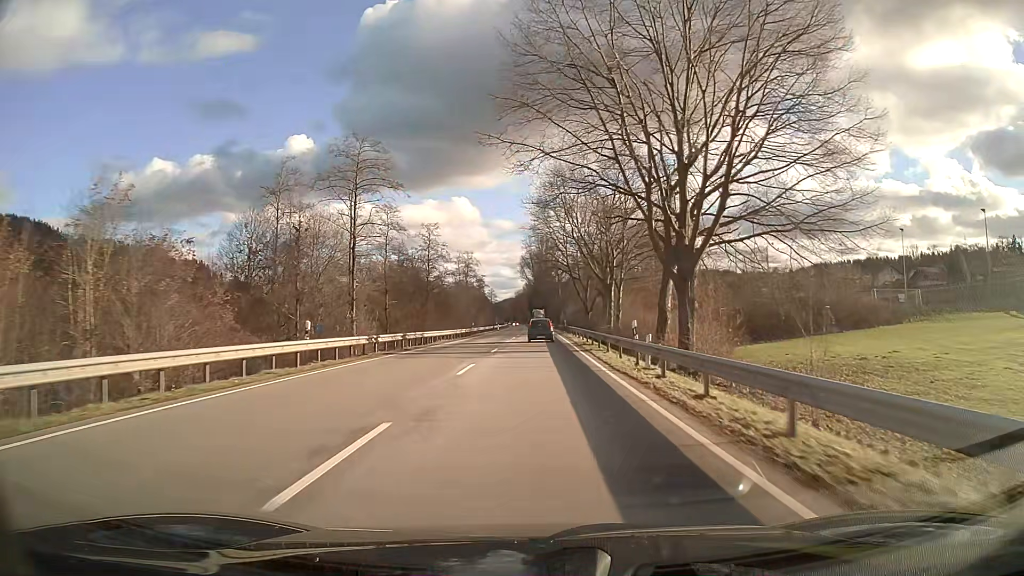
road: primary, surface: asphalt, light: Day
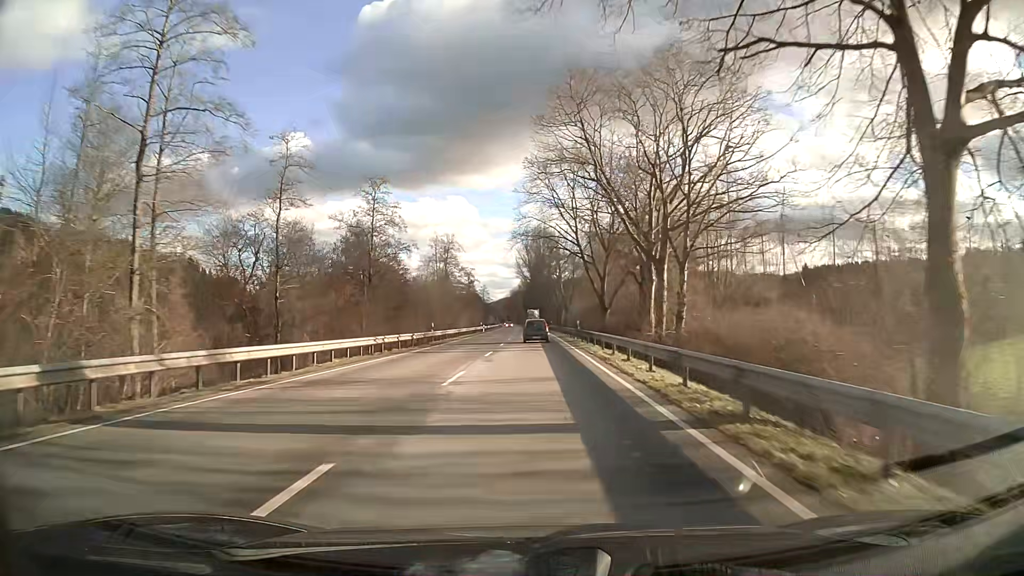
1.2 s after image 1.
(+0.1, +26.5) m; 0°
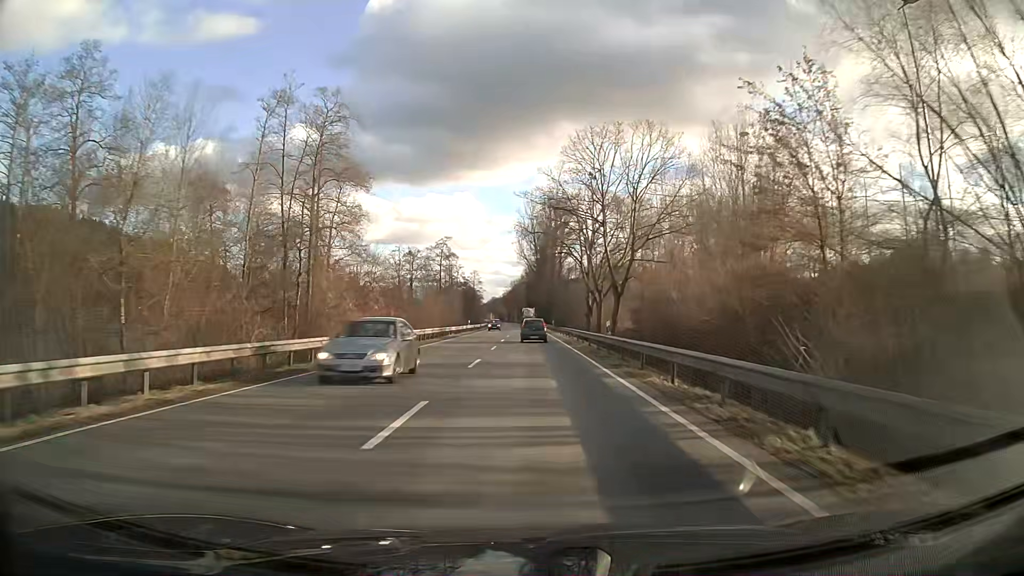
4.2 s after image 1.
(-0.3, +66.8) m; 0°
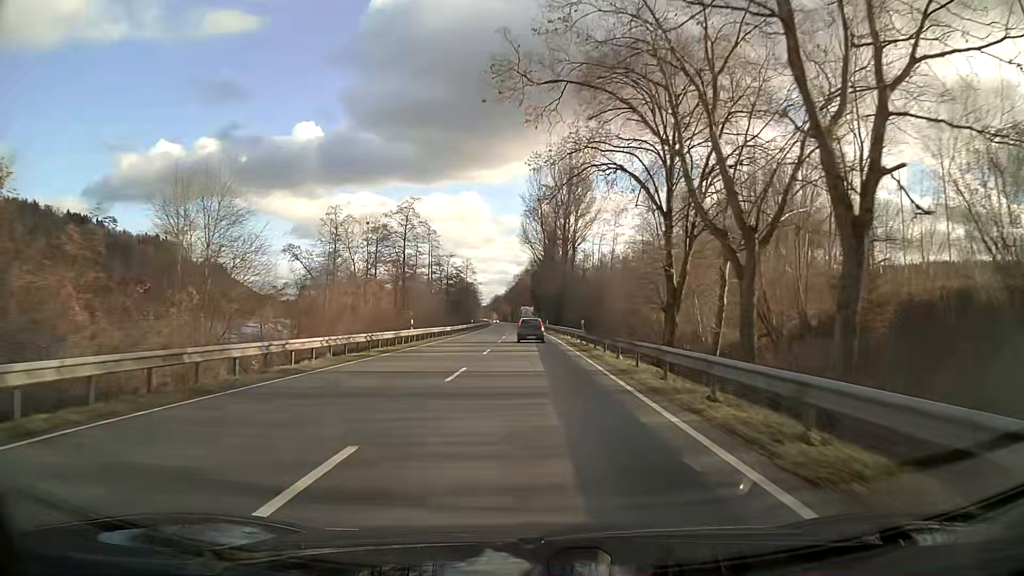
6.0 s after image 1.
(-0.1, +40.0) m; -1°
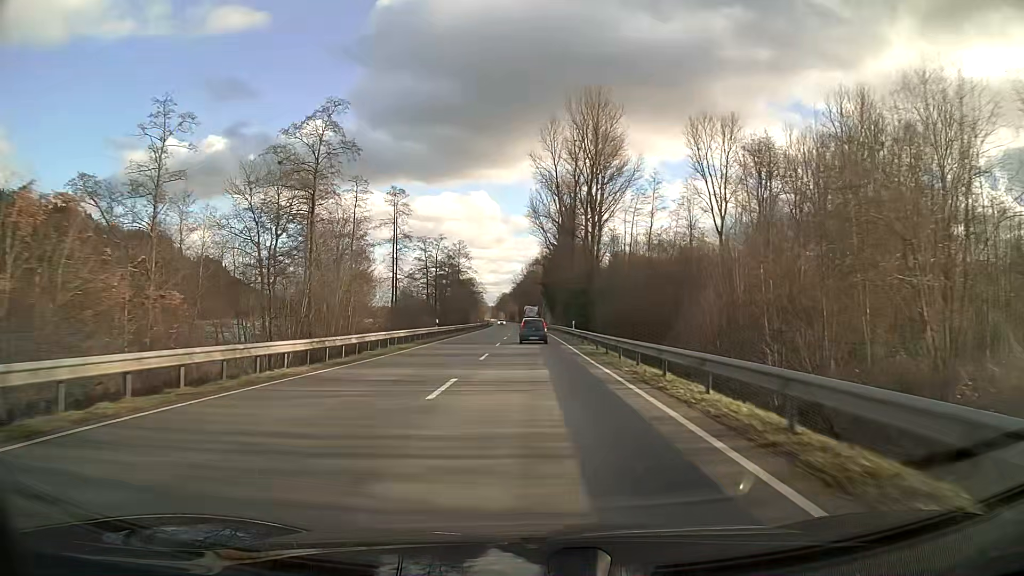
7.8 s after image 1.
(-0.3, +39.3) m; -1°
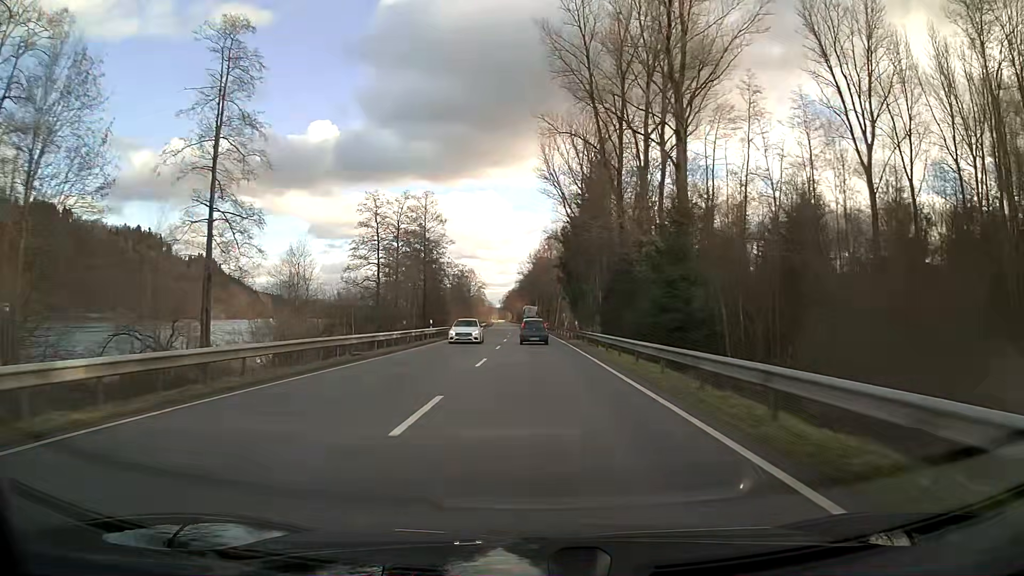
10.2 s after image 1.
(-0.4, +51.4) m; -1°
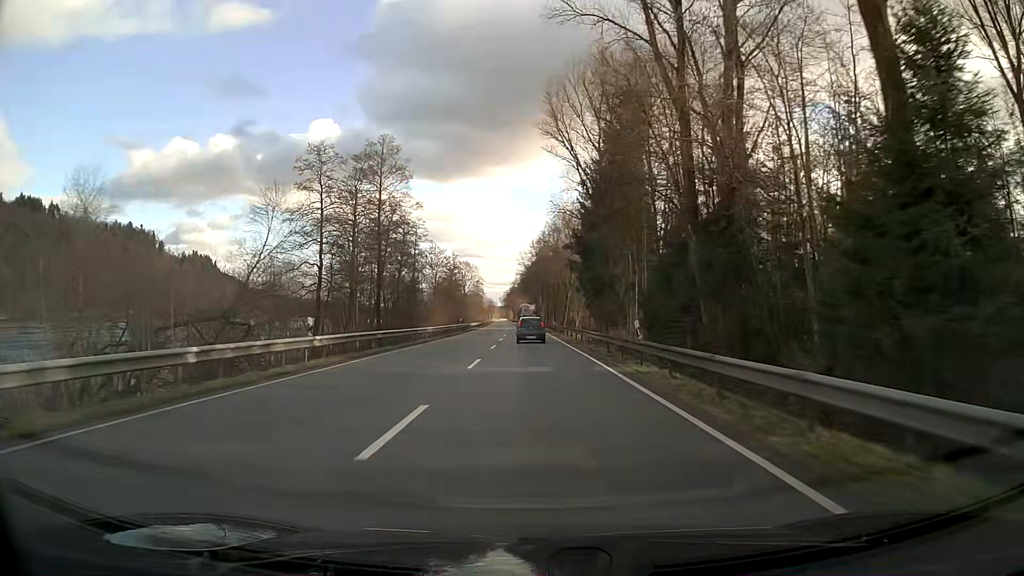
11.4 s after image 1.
(0.0, +25.4) m; 0°
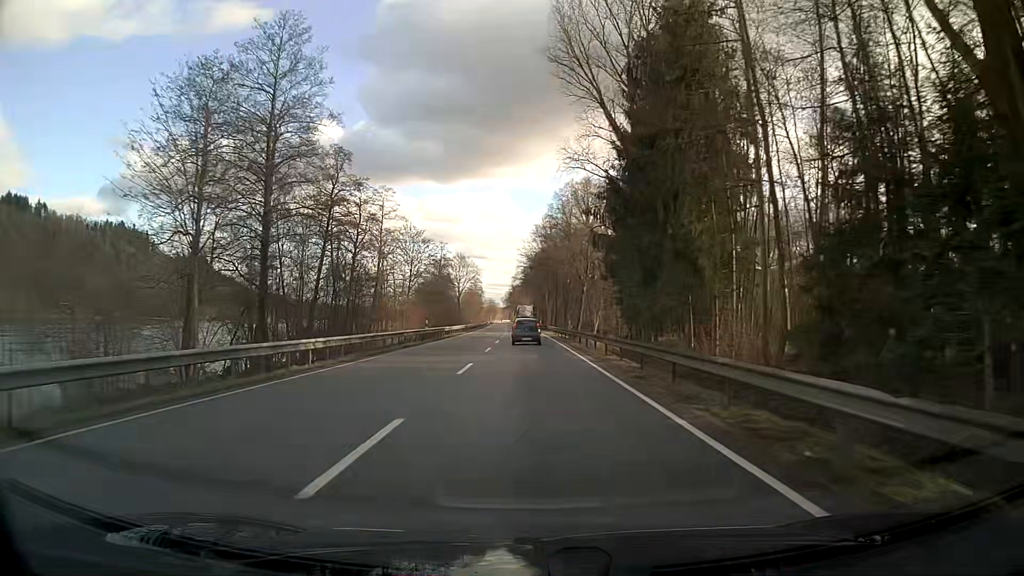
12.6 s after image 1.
(-0.1, +25.2) m; -1°
